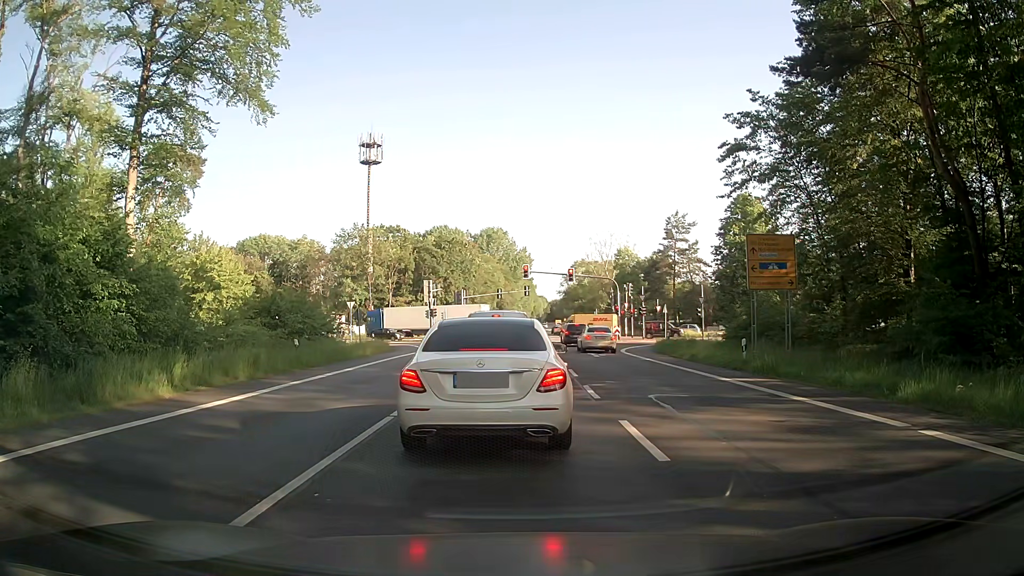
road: primary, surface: asphalt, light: Day
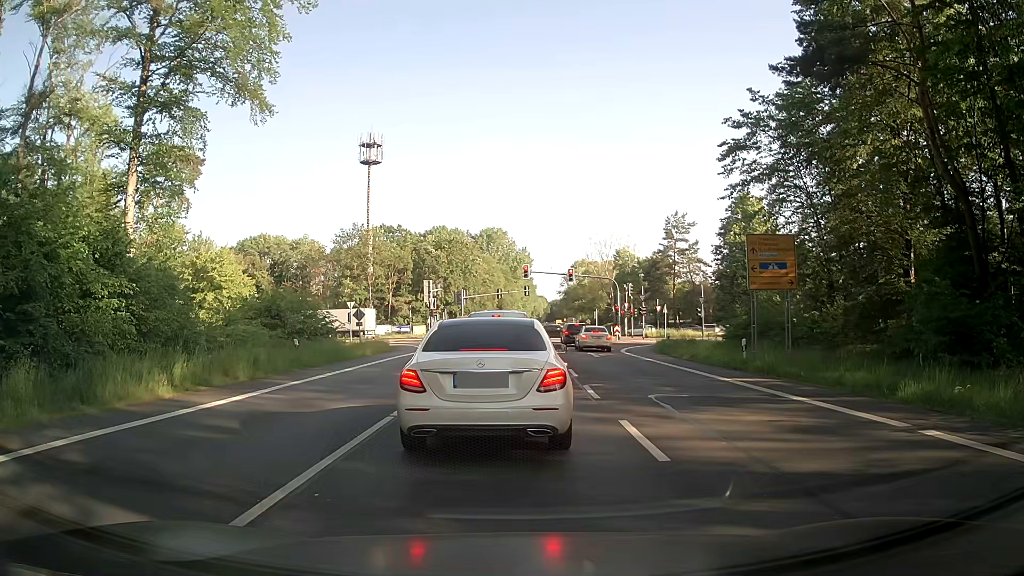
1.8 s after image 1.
(0.0, 0.0) m; 0°
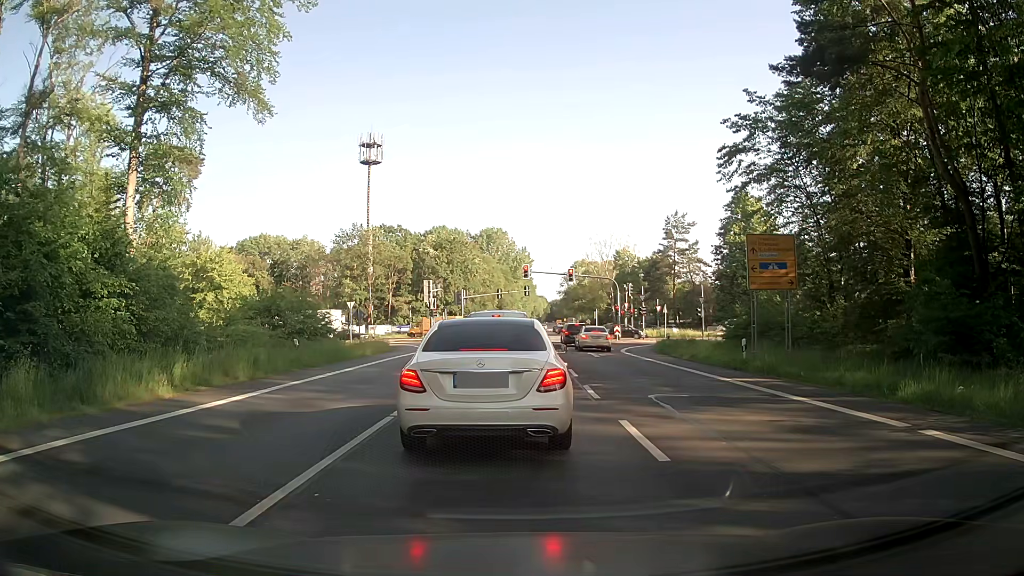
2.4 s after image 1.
(0.0, 0.0) m; 0°
